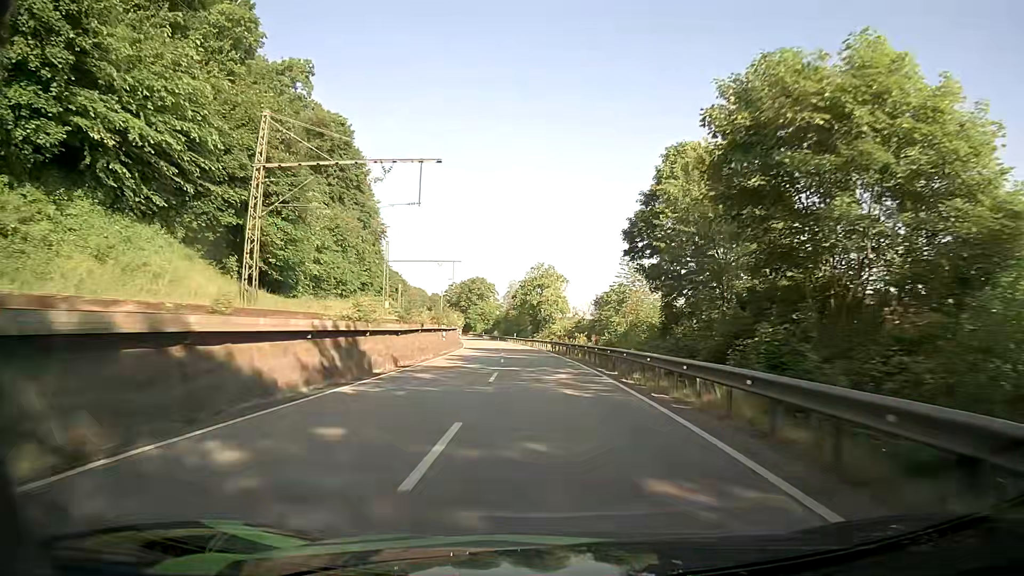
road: primary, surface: asphalt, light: Day
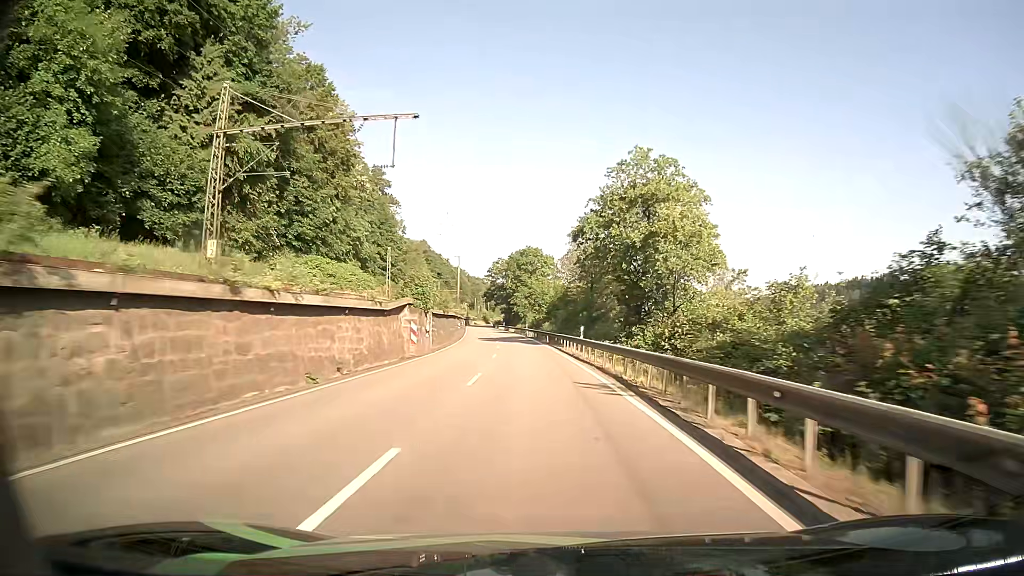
(-2.9, +62.1) m; -6°
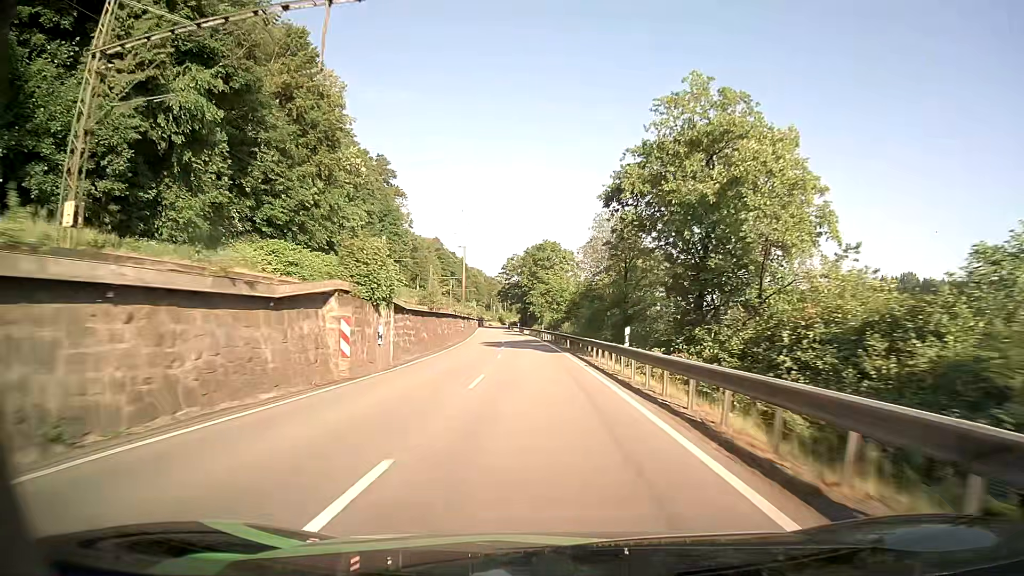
(-0.2, +12.6) m; -2°
(0, +10) (0, +20) (-1, +30) (-1, +40) (-2, +50) (-3, +60) (-4, +70) (-5, +80) (-5, +90) (-6, +100) m
